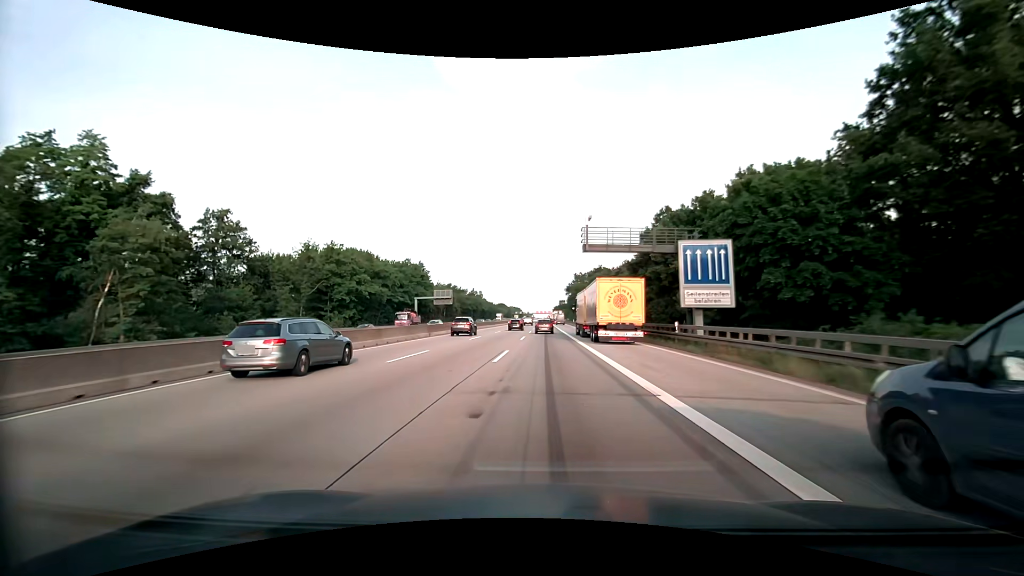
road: motorway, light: Day
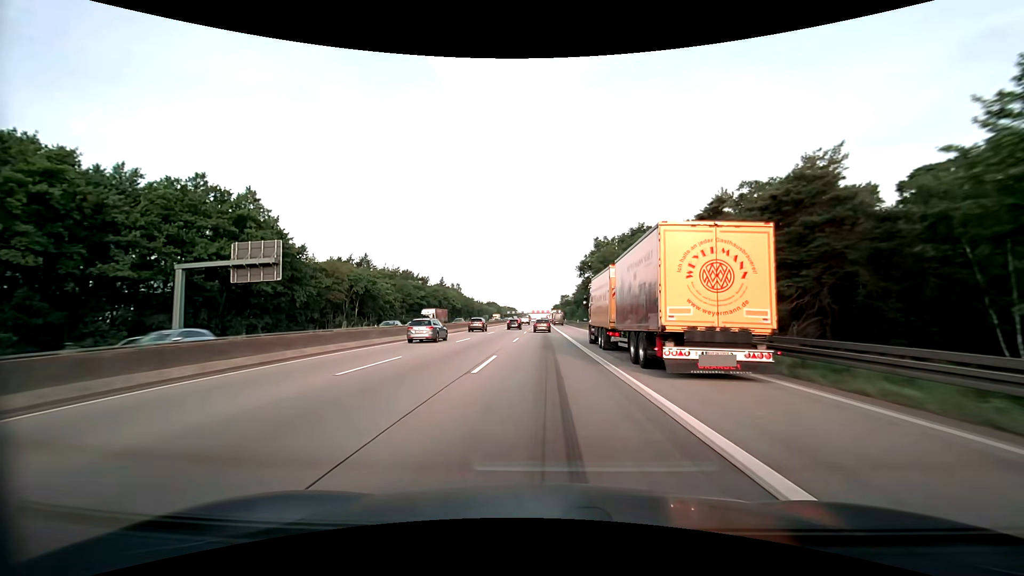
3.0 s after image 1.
(+0.5, +75.5) m; 0°
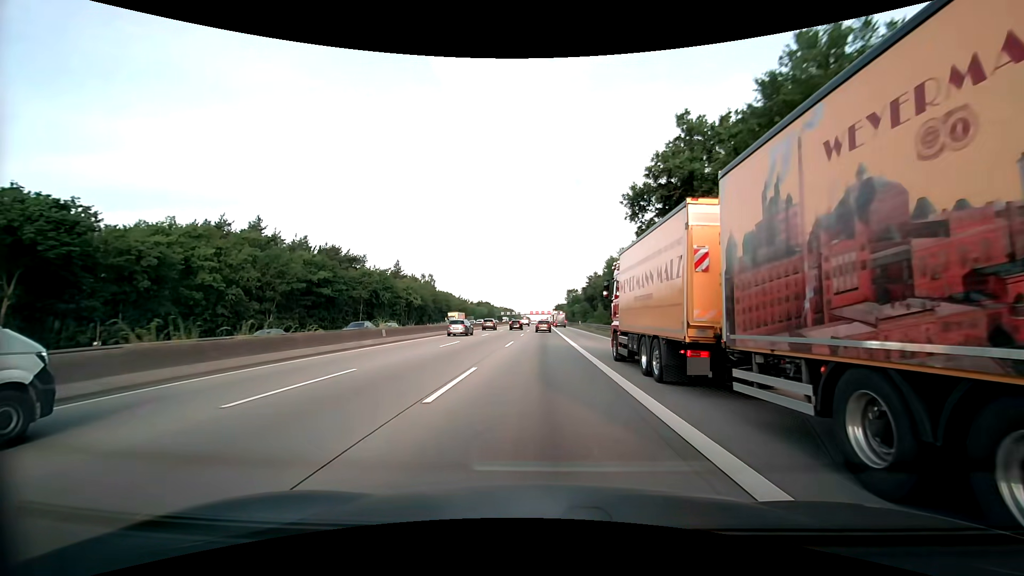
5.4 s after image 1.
(0.0, +58.6) m; 0°
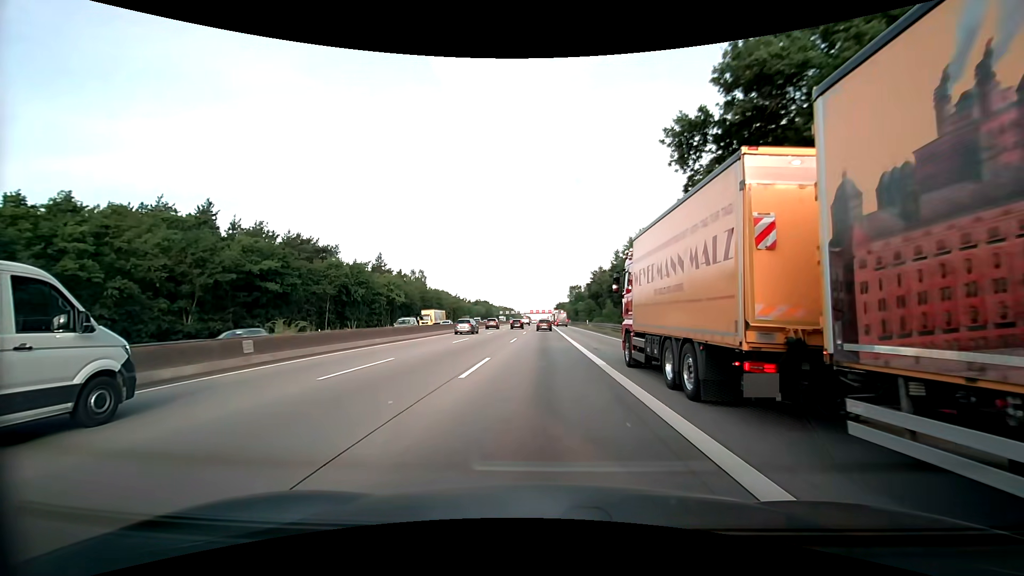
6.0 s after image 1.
(0.0, +14.4) m; 0°
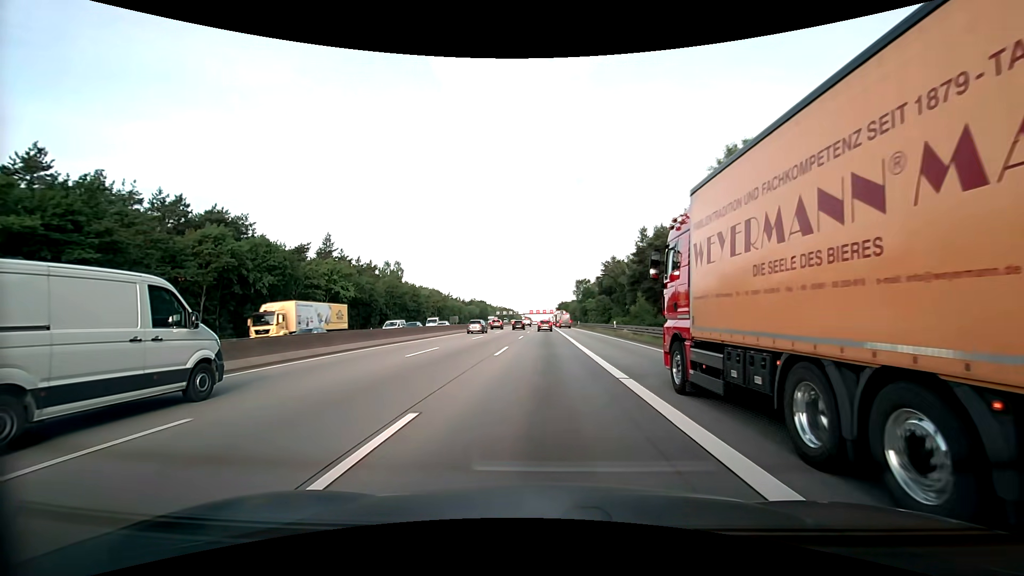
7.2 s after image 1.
(+0.1, +28.5) m; 0°
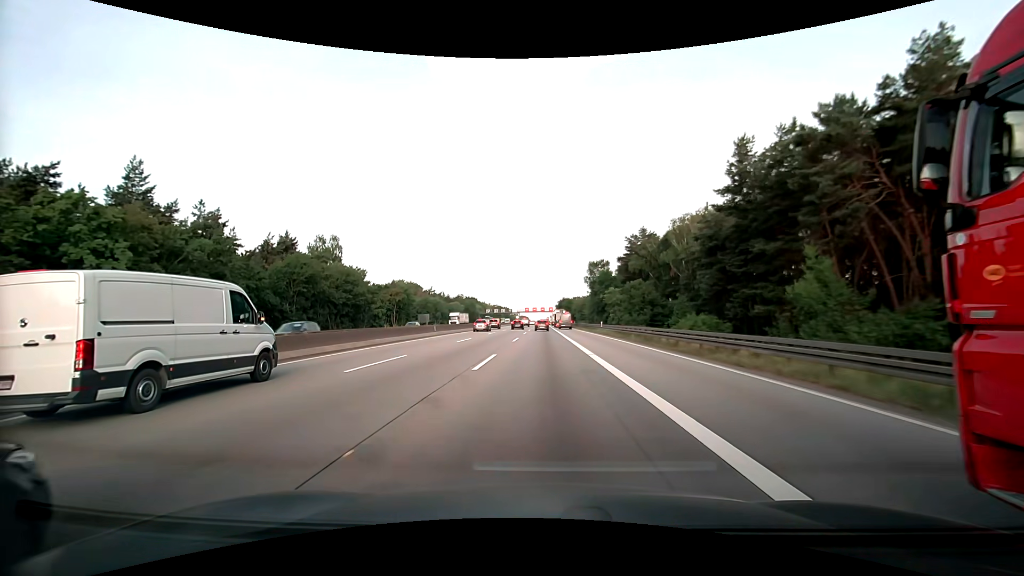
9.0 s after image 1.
(+0.1, +41.9) m; 0°
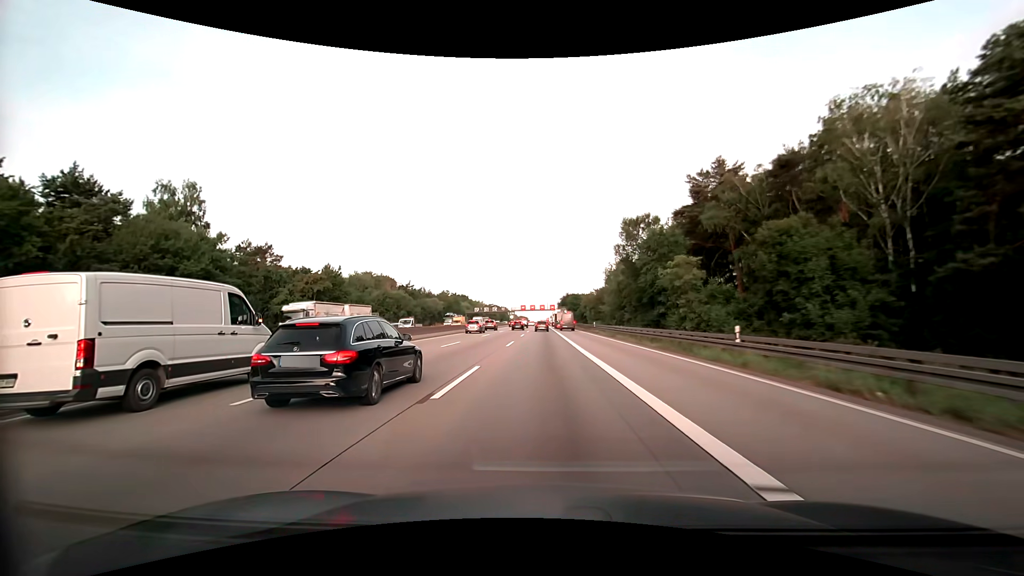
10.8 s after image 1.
(-0.1, +40.7) m; 0°
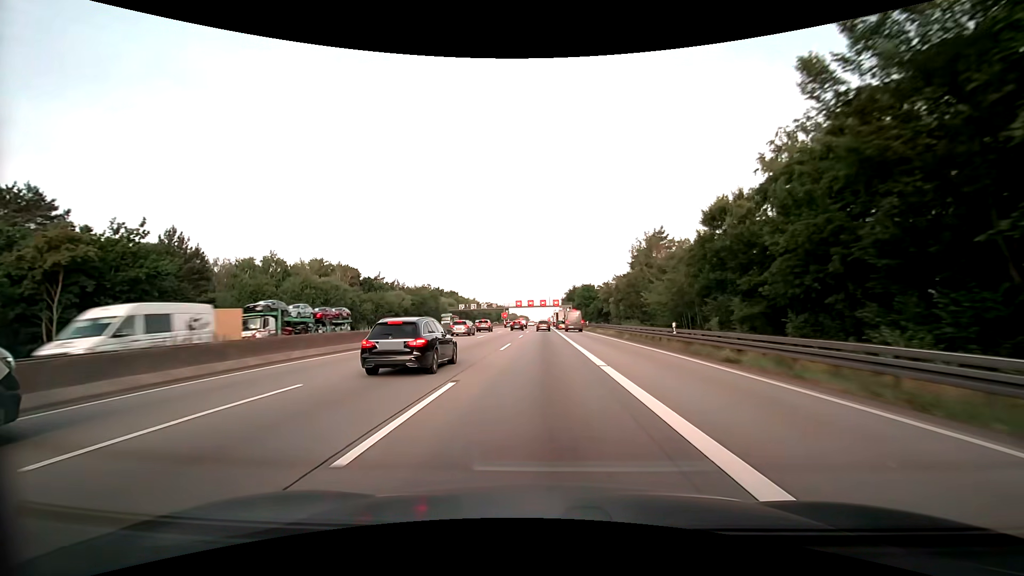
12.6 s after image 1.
(0.0, +39.6) m; 0°
(0, +10) (0, +20) (0, +30) (0, +40) (0, +50) (0, +60) (0, +70) (0, +80) (0, +90) (0, +100) m
